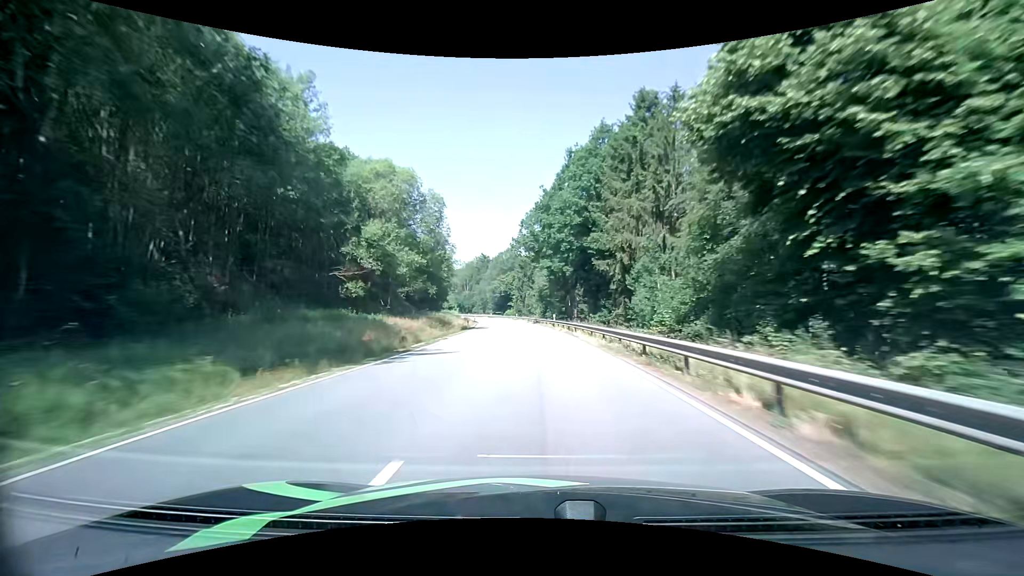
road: primary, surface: asphalt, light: Day
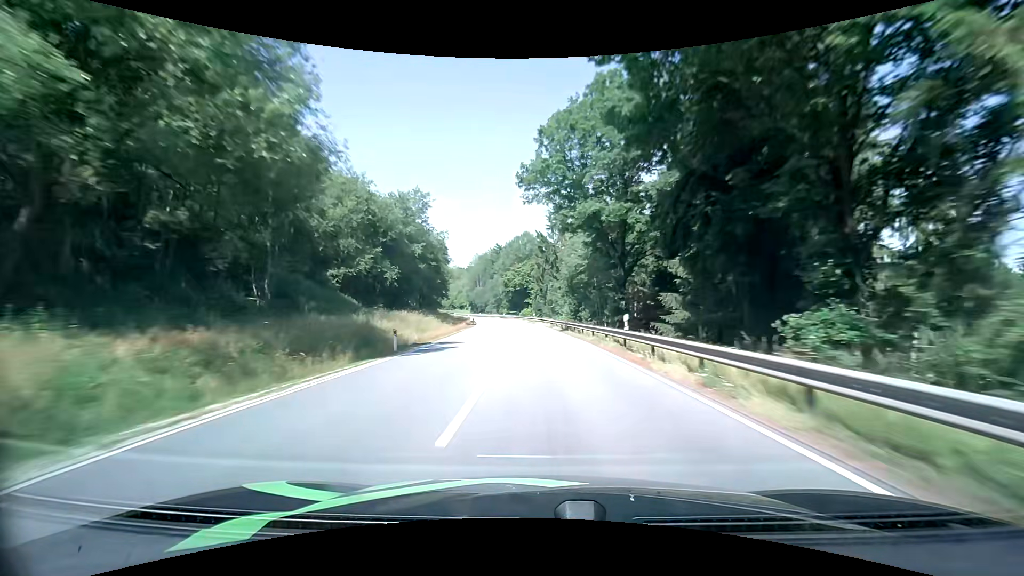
(-0.9, +32.3) m; -3°
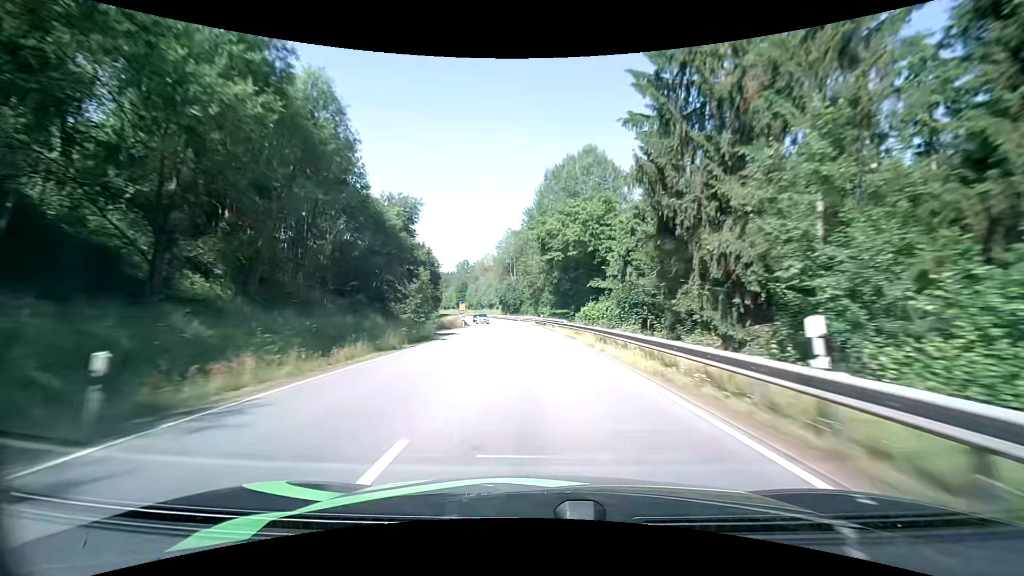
(-2.9, +64.6) m; -6°
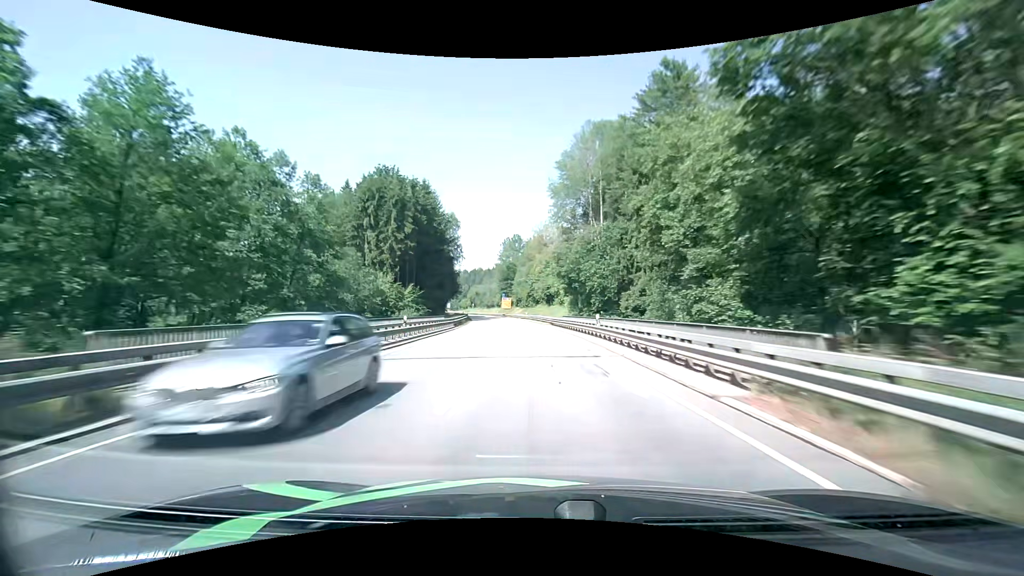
(-5.2, +79.8) m; -7°
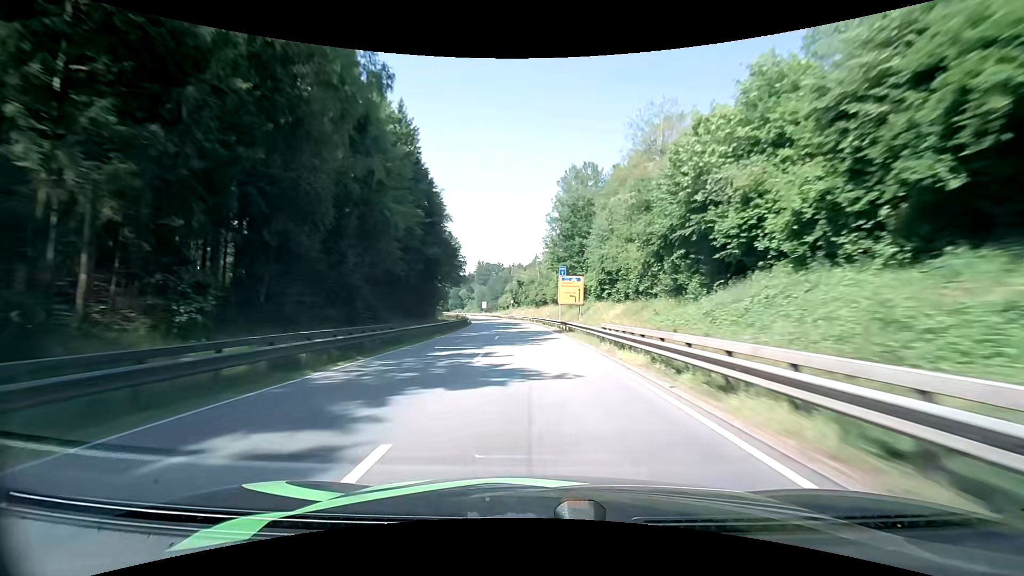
(-5.5, +78.6) m; -7°
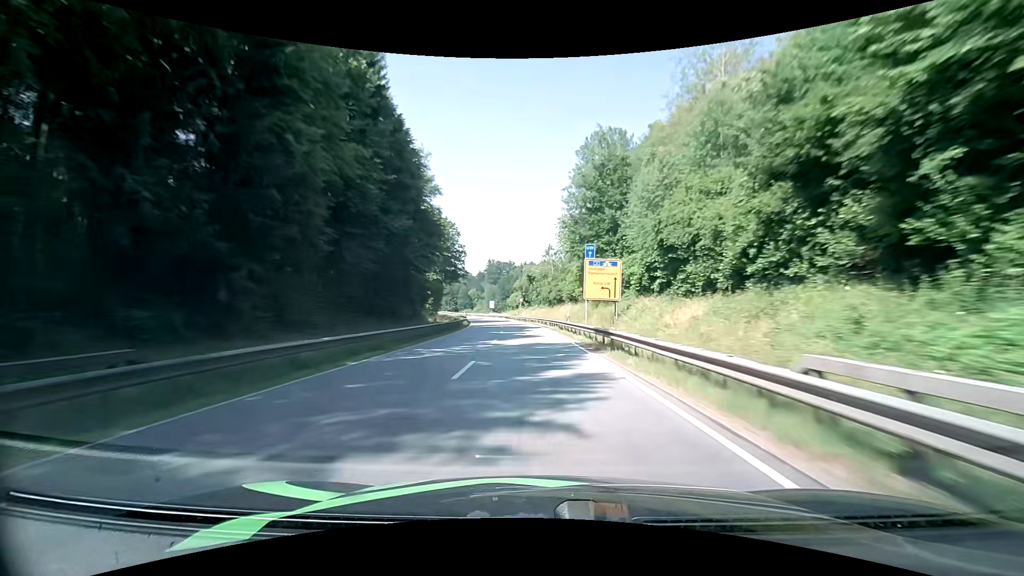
(-0.2, +15.3) m; -2°
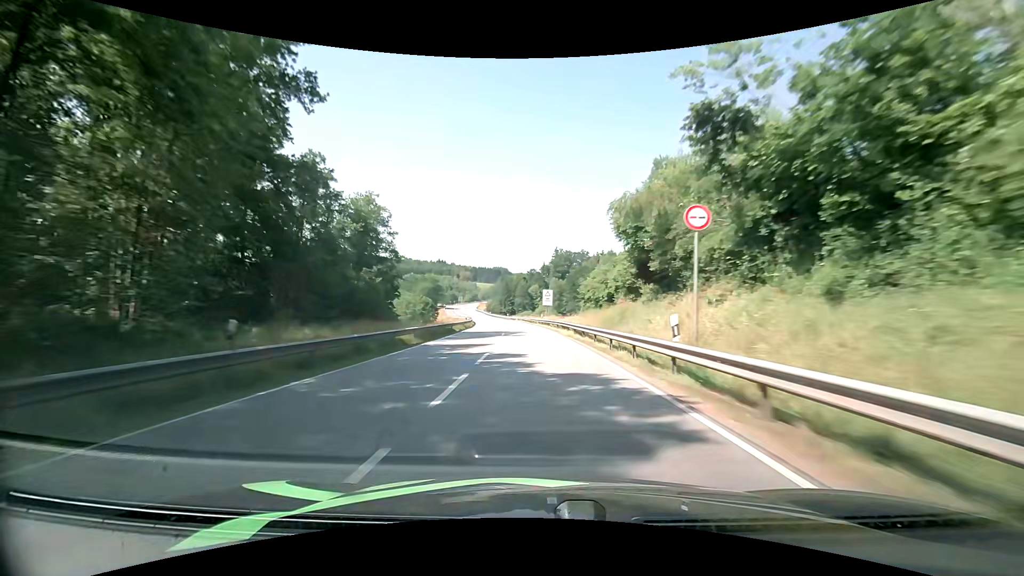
(-5.0, +76.1) m; -8°
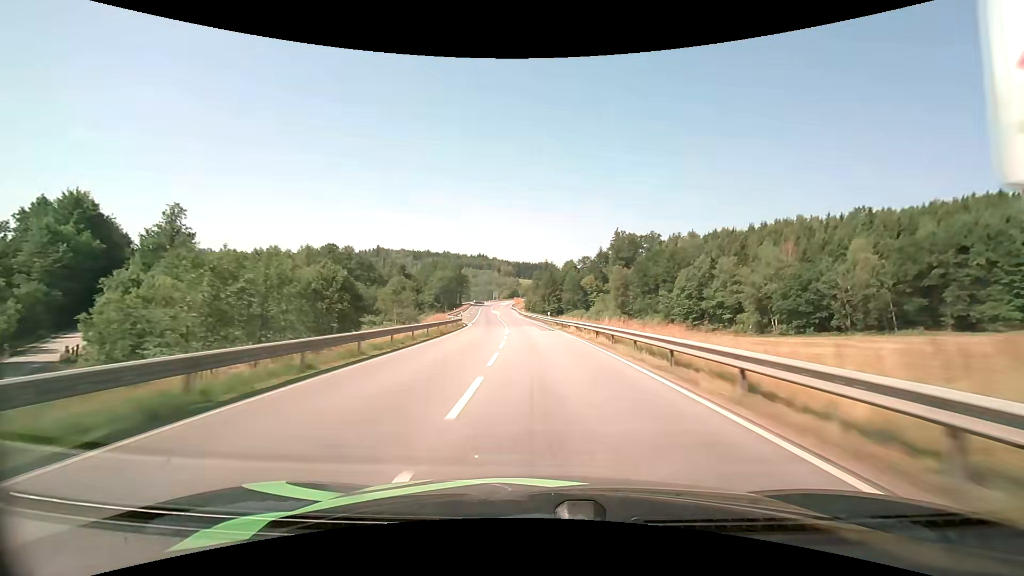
(-3.5, +62.2) m; -6°
(0, +10) (0, +20) (-1, +30) (-1, +40) (-2, +50) (-3, +60) (-3, +70) (-4, +80) (-5, +90) (-6, +100) m
